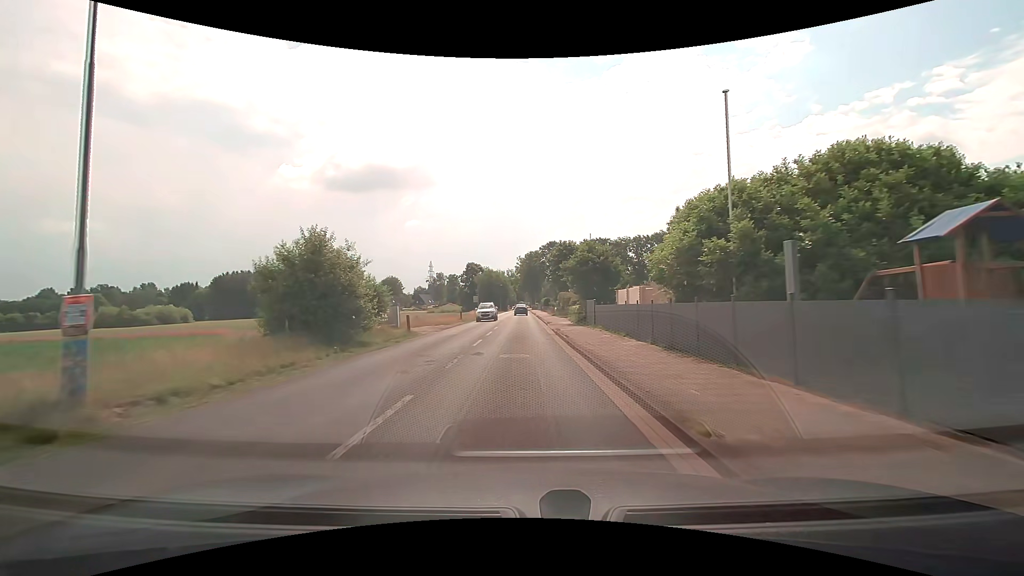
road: tertiary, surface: asphalt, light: Day
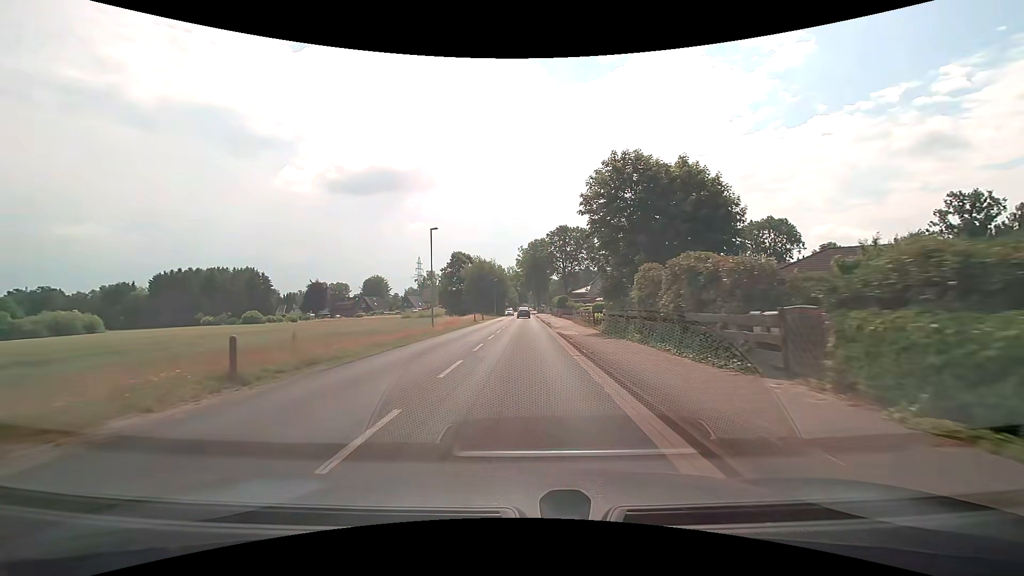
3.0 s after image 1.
(-0.3, +38.1) m; -1°
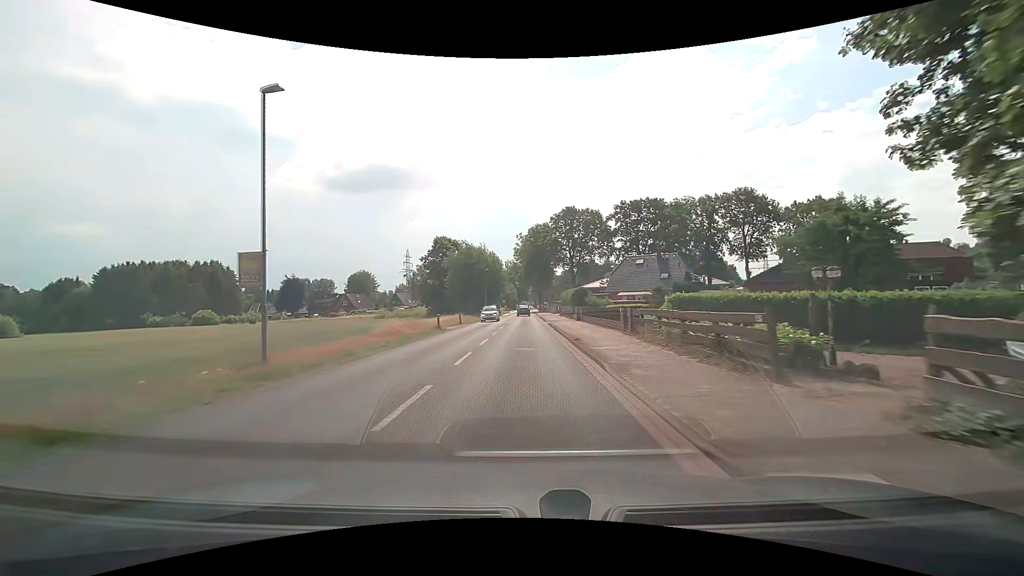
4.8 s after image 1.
(+0.1, +22.9) m; 0°
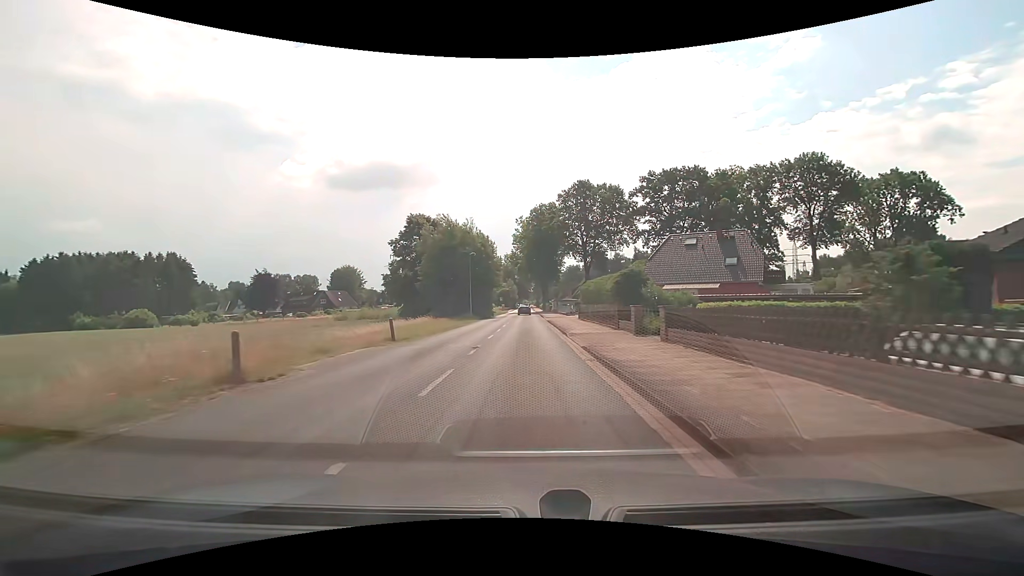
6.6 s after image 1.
(+0.1, +22.9) m; 0°
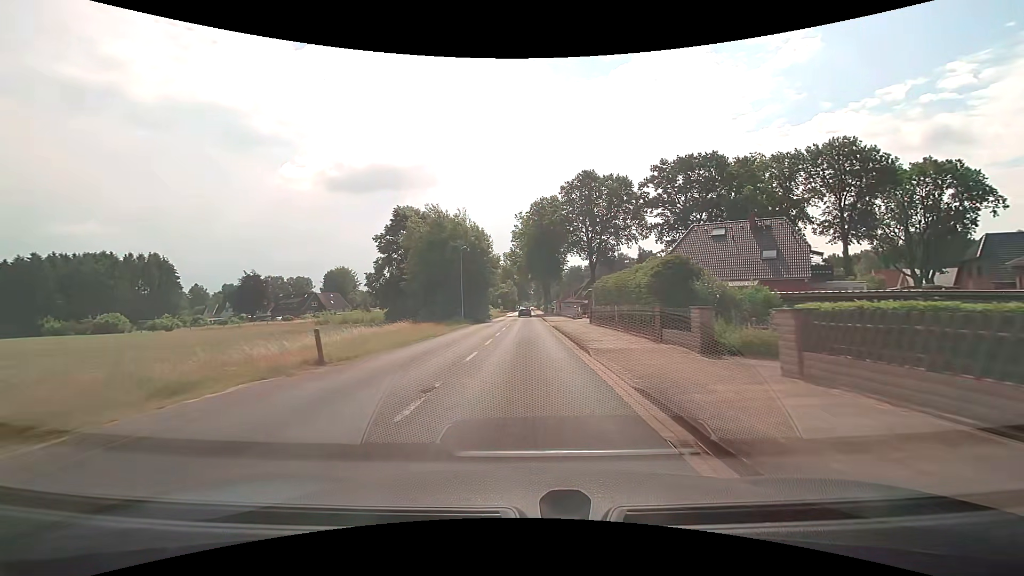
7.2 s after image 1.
(0.0, +7.6) m; 0°
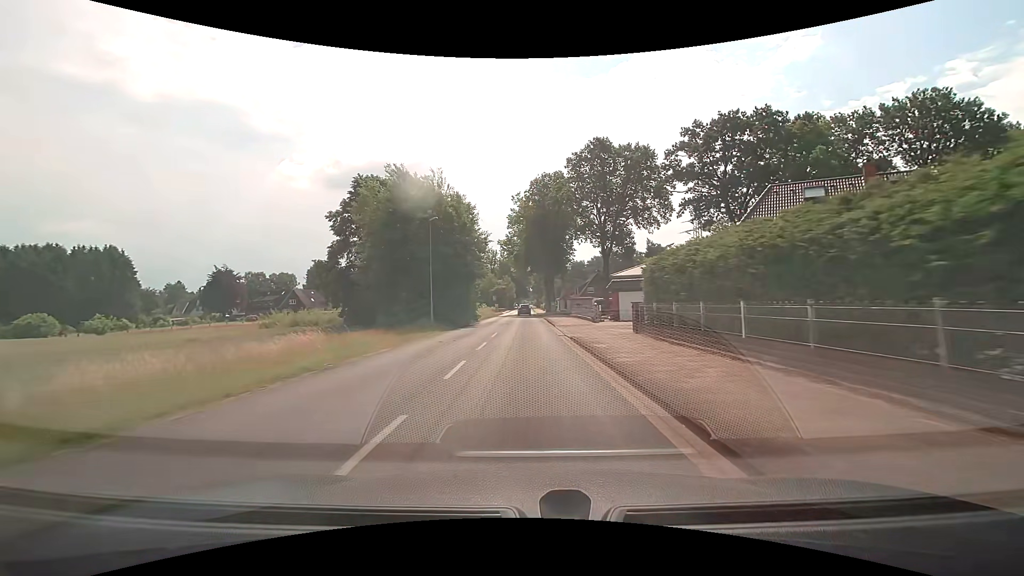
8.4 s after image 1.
(0.0, +15.2) m; 0°
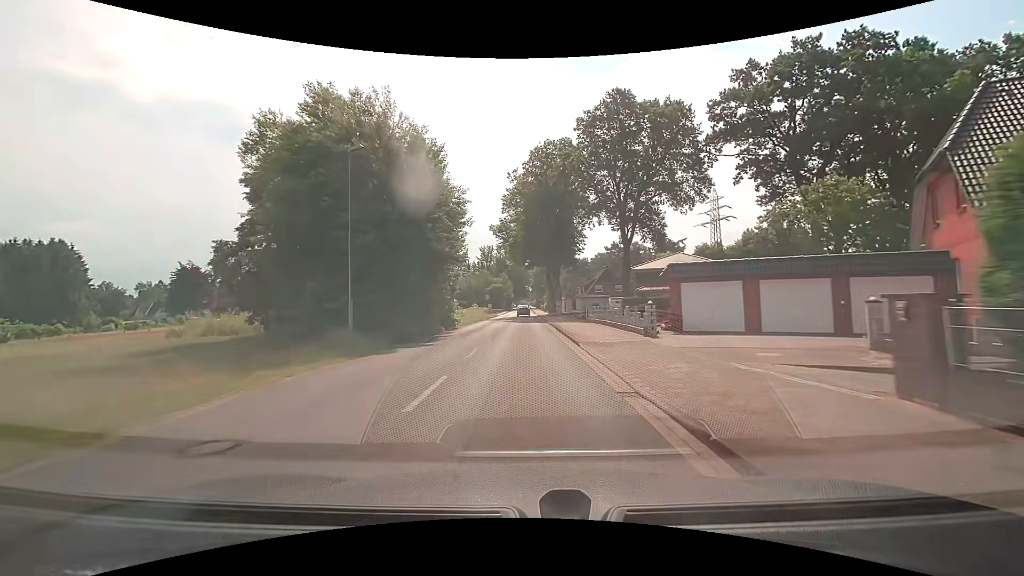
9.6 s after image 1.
(0.0, +15.2) m; 0°
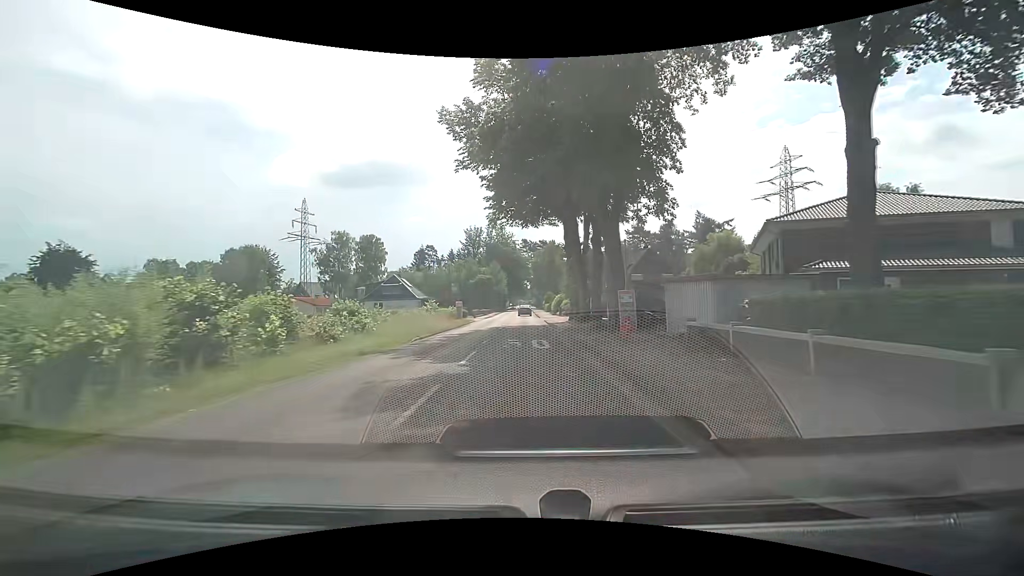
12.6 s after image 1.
(-0.1, +38.0) m; 0°
(0, +10) (0, +20) (0, +30) (0, +40) (0, +50) (0, +60) (0, +70) (0, +80) (0, +90) (0, +100) m
